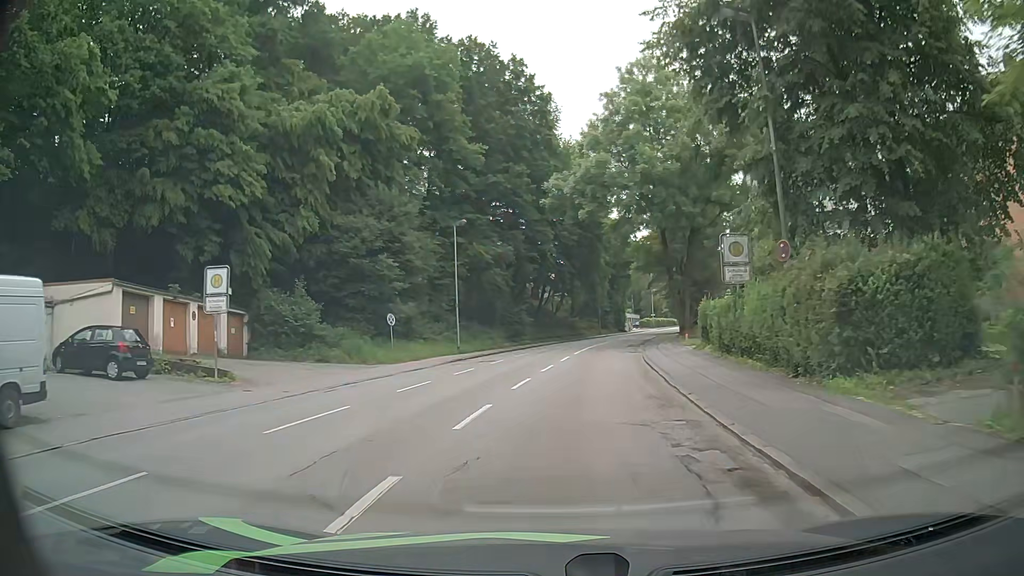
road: tertiary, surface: asphalt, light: Day
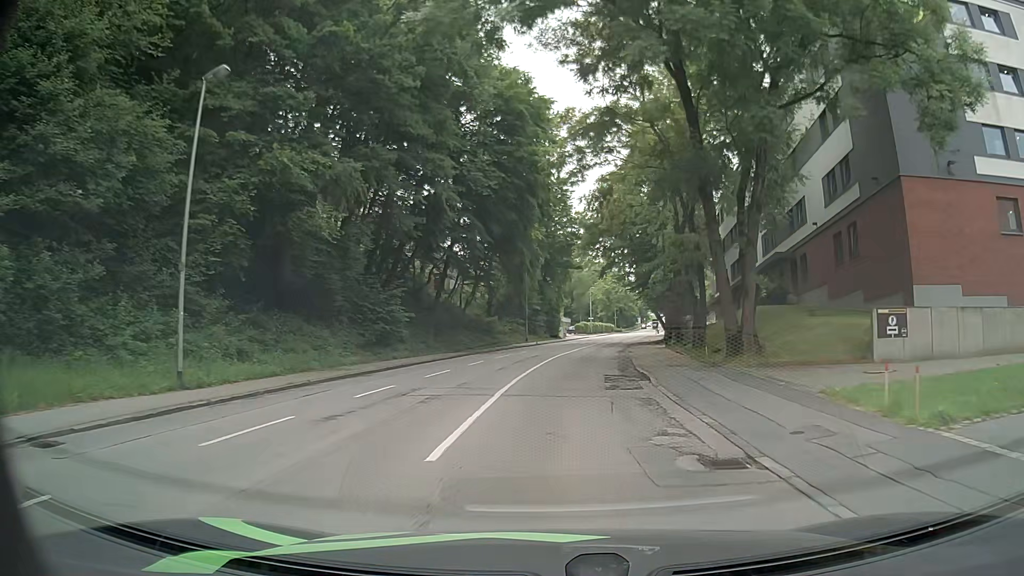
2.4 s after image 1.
(+1.6, +25.9) m; +7°
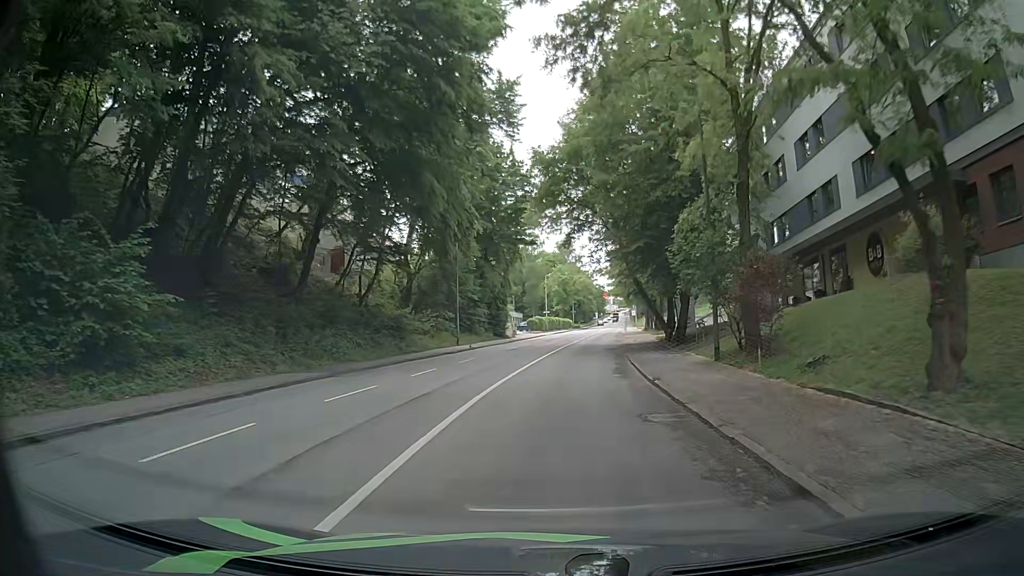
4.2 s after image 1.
(+0.6, +19.9) m; +3°
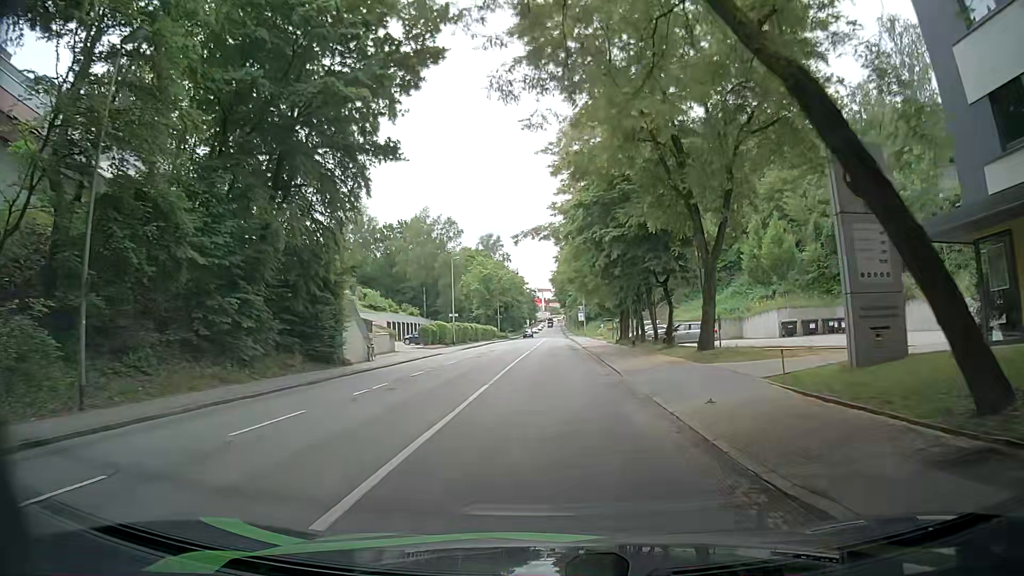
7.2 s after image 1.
(+2.1, +33.9) m; +8°
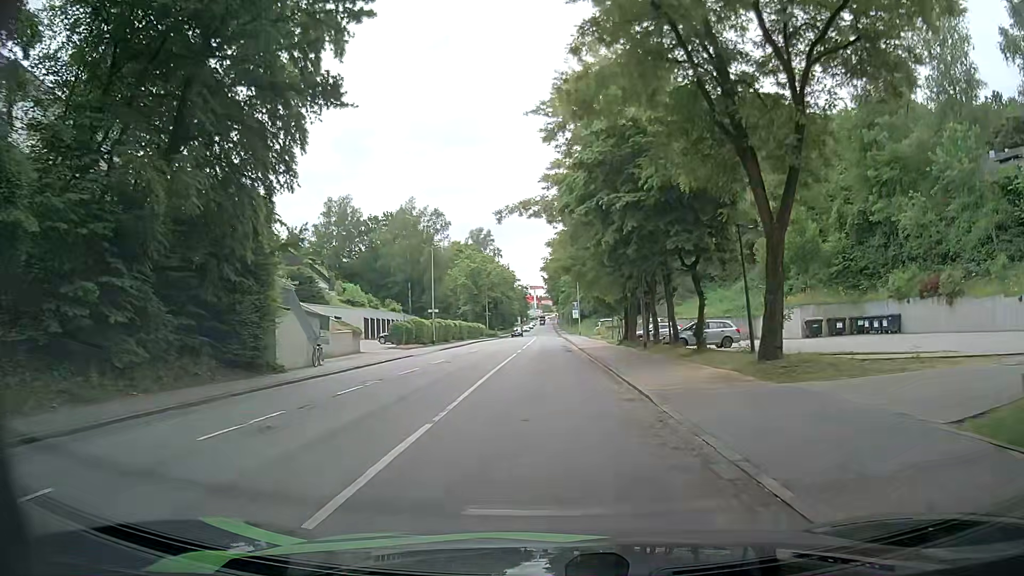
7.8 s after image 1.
(-0.1, +6.9) m; -2°
(0, +10) (0, +20) (0, +30) (0, +40) (0, +50) (+1, +60) (+1, +70) (+1, +80) (+1, +90) (+1, +100) m
